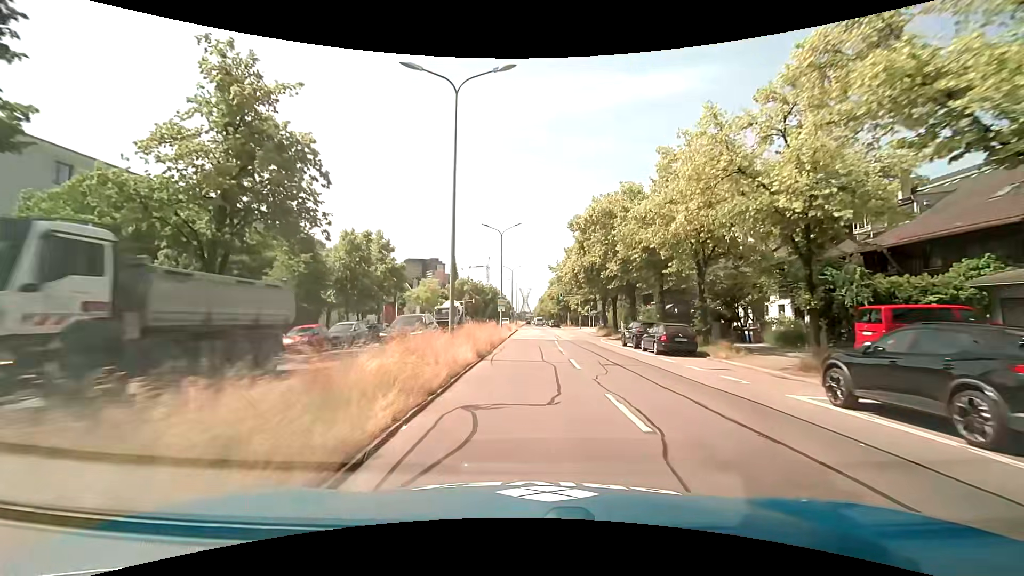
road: primary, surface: asphalt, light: Day
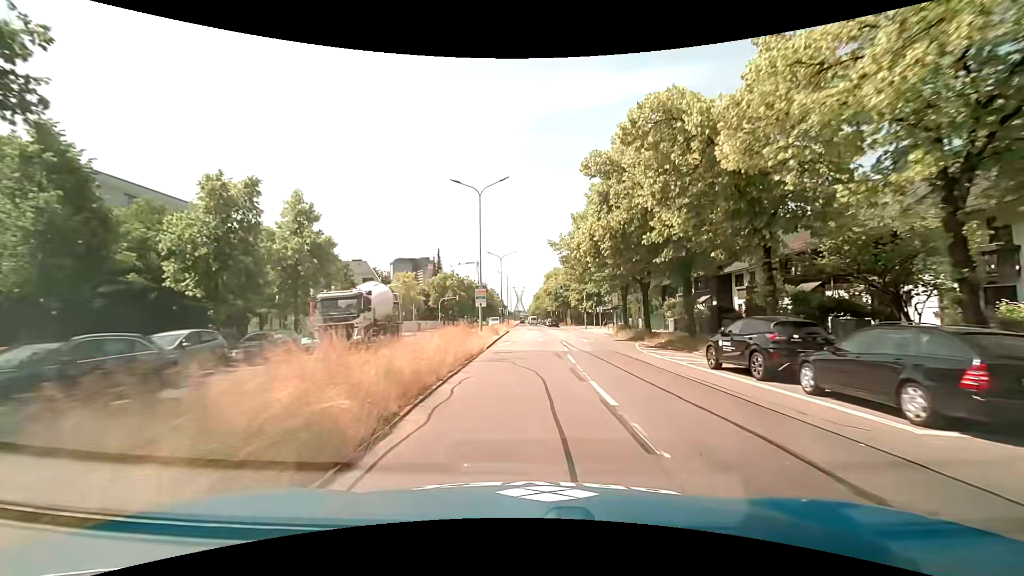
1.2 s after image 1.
(+0.1, +15.2) m; 0°
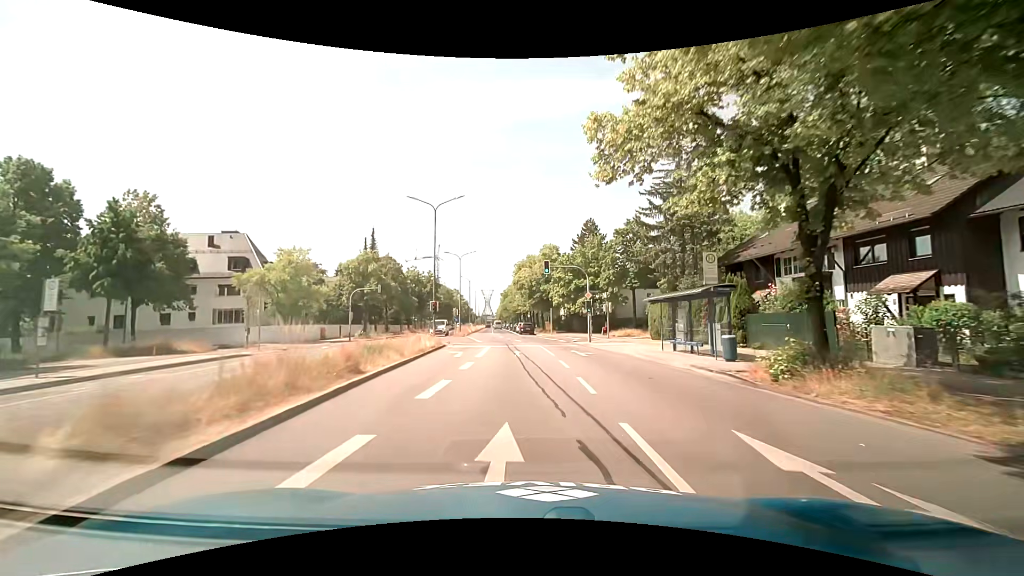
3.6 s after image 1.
(+0.8, +30.4) m; +5°
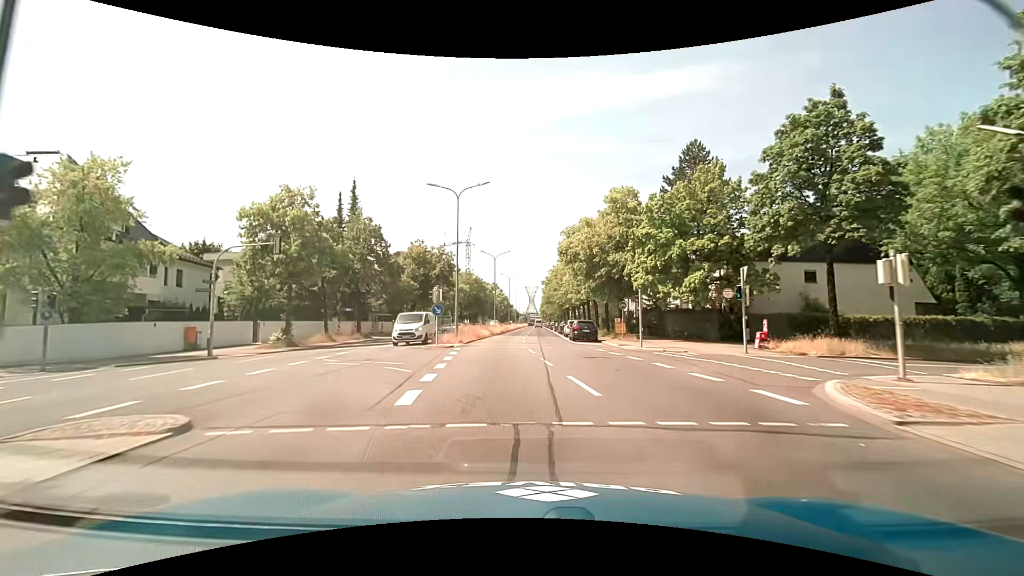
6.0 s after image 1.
(-1.4, +30.4) m; -6°
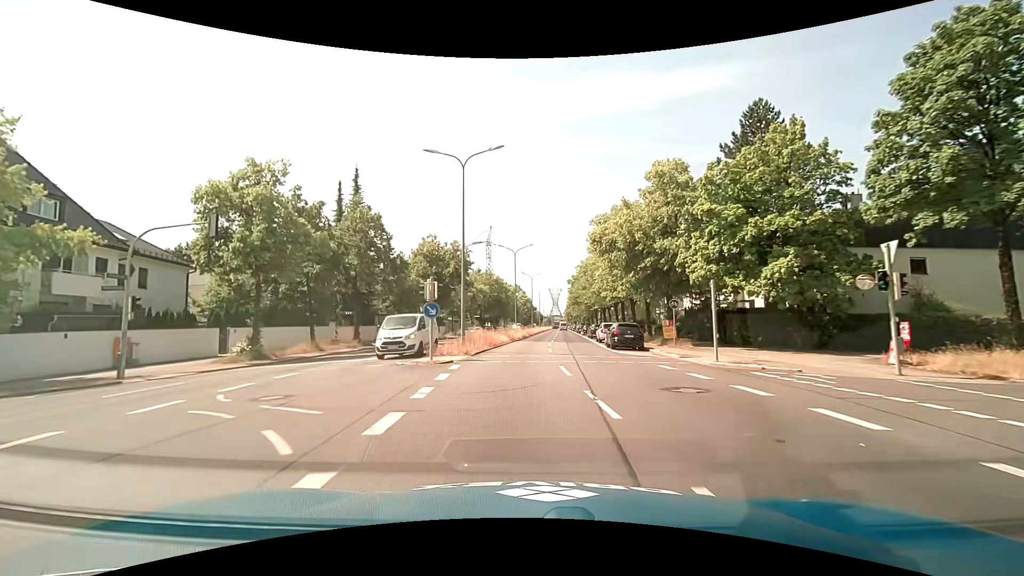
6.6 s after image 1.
(-0.1, +7.6) m; -2°
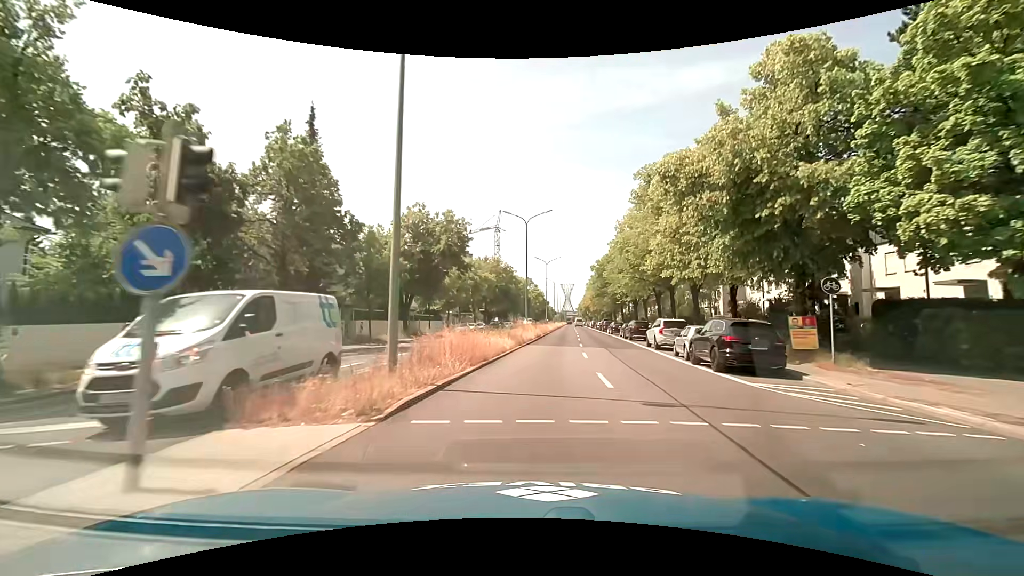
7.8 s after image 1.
(-0.4, +15.2) m; -2°
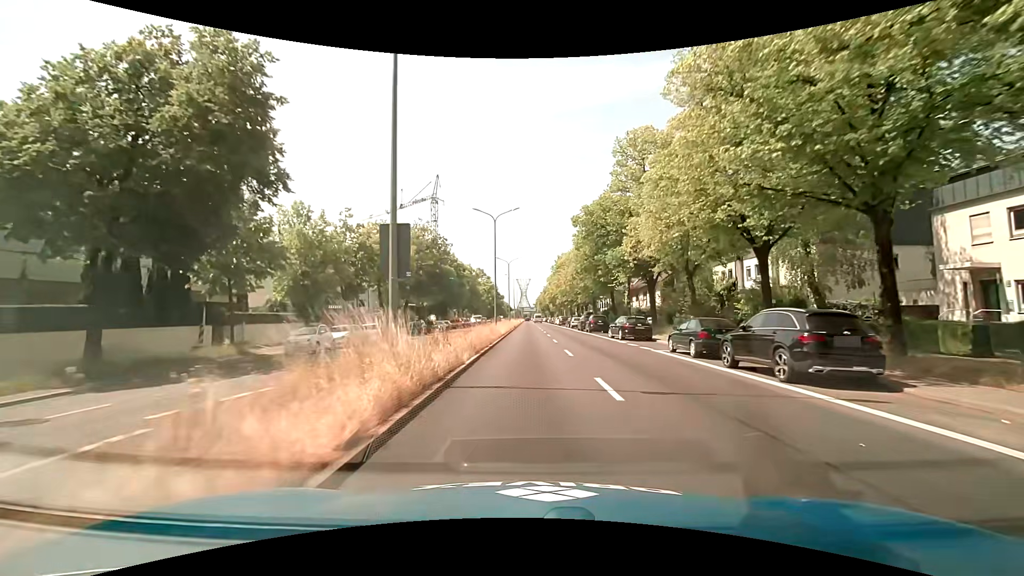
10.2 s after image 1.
(+1.5, +30.5) m; +6°
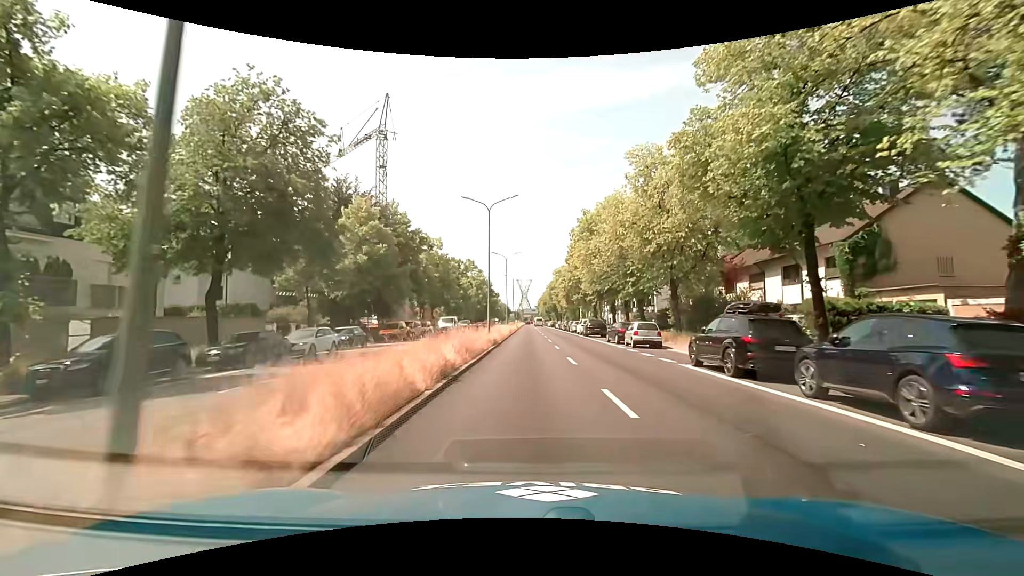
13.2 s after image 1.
(-0.5, +38.3) m; -1°
(0, +10) (0, +20) (0, +30) (0, +40) (0, +50) (0, +60) (0, +70) (0, +80) (0, +90) (0, +100) m
